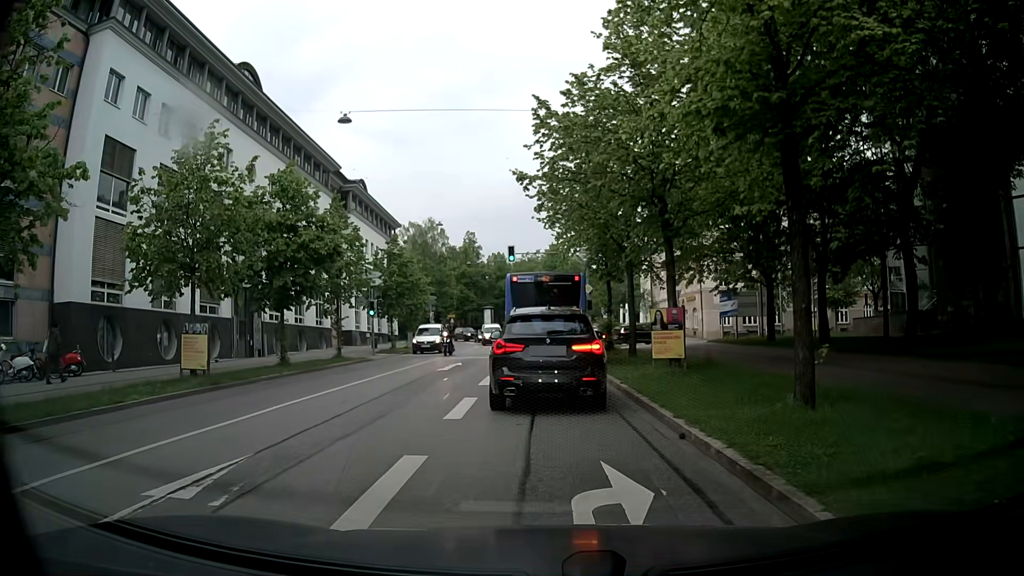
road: tertiary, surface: asphalt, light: Day
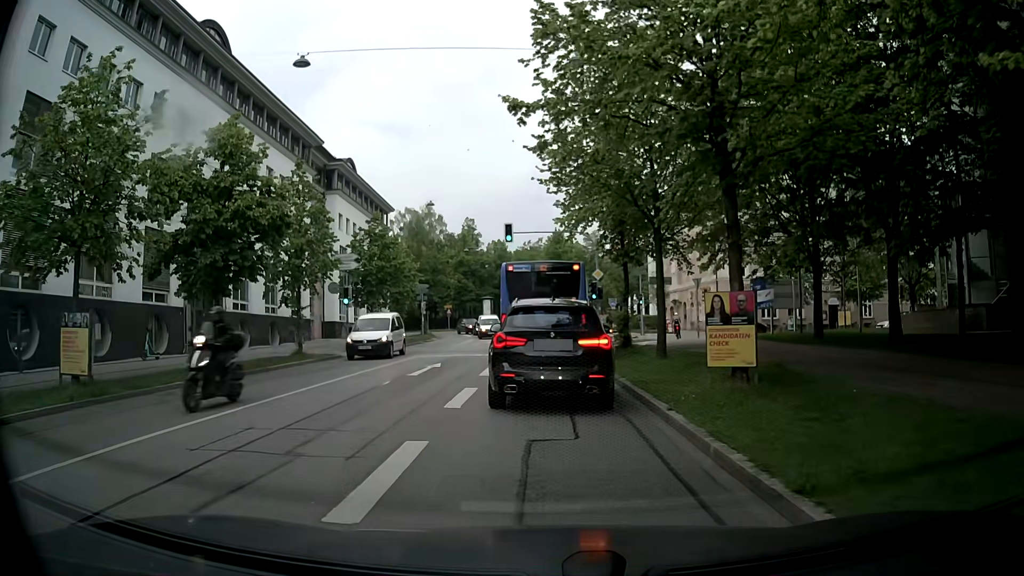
(+0.1, +5.7) m; 0°
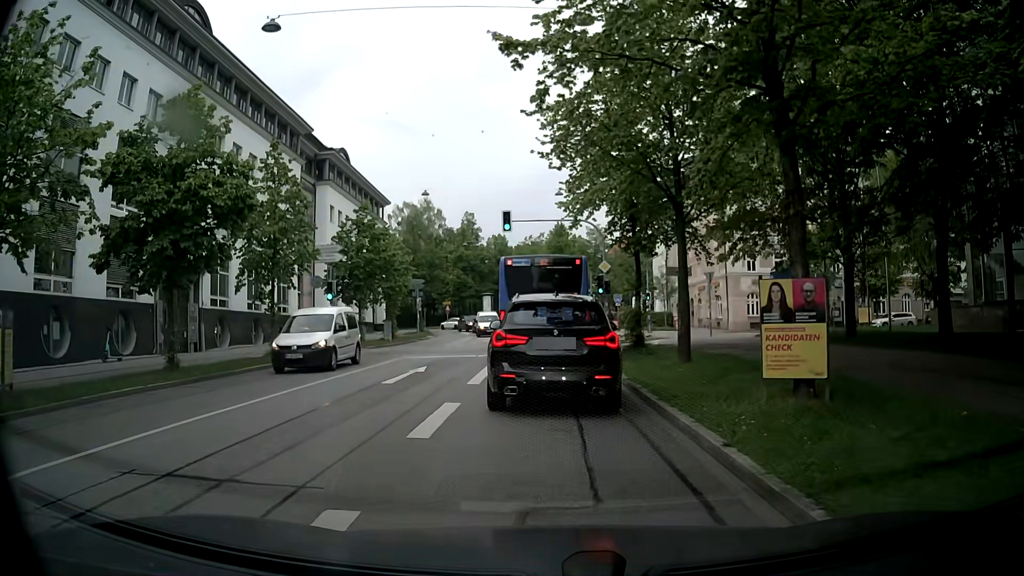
(+0.1, +2.9) m; 0°
